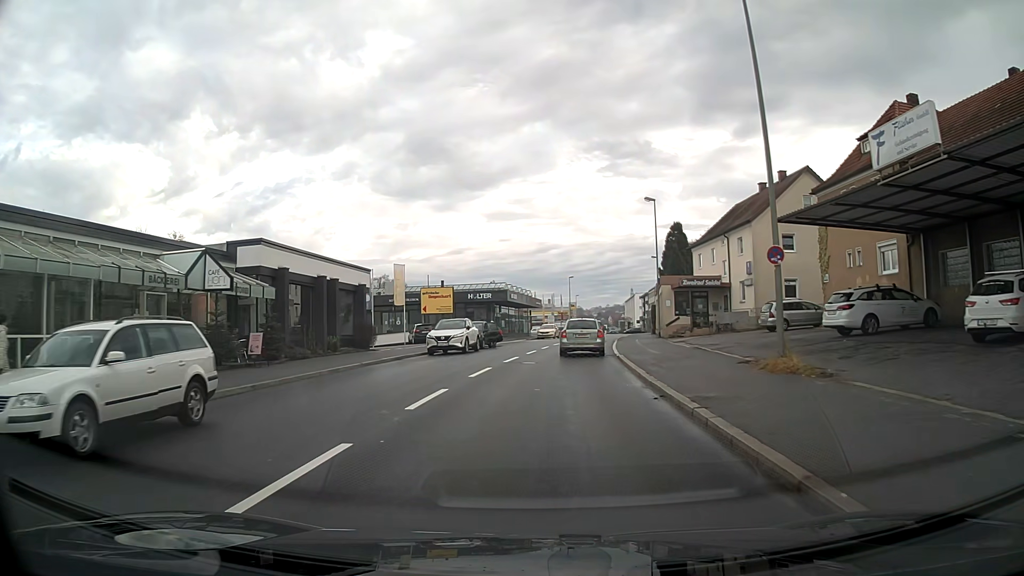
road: tertiary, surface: asphalt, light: Day
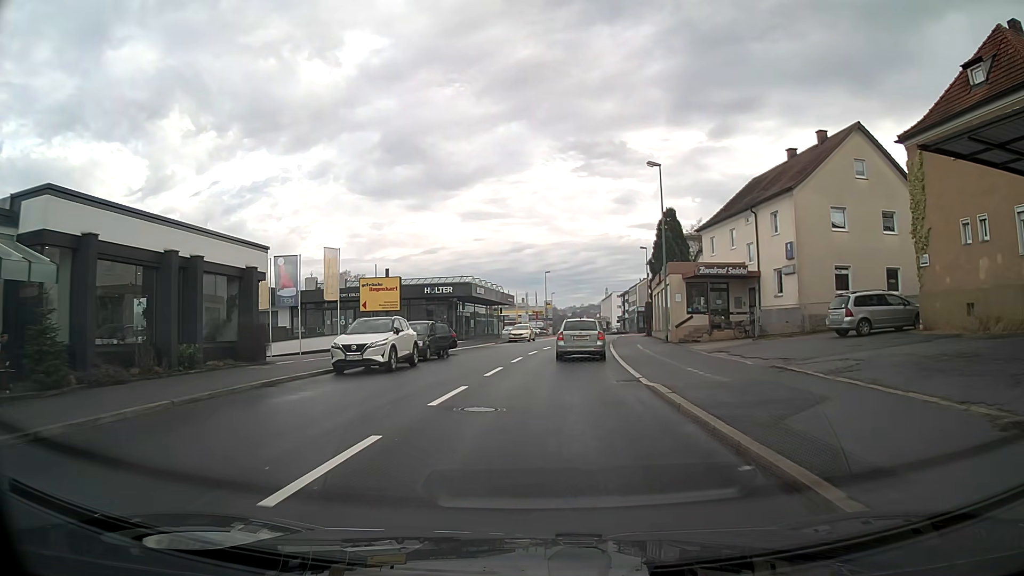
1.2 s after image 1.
(+0.2, +11.3) m; +2°
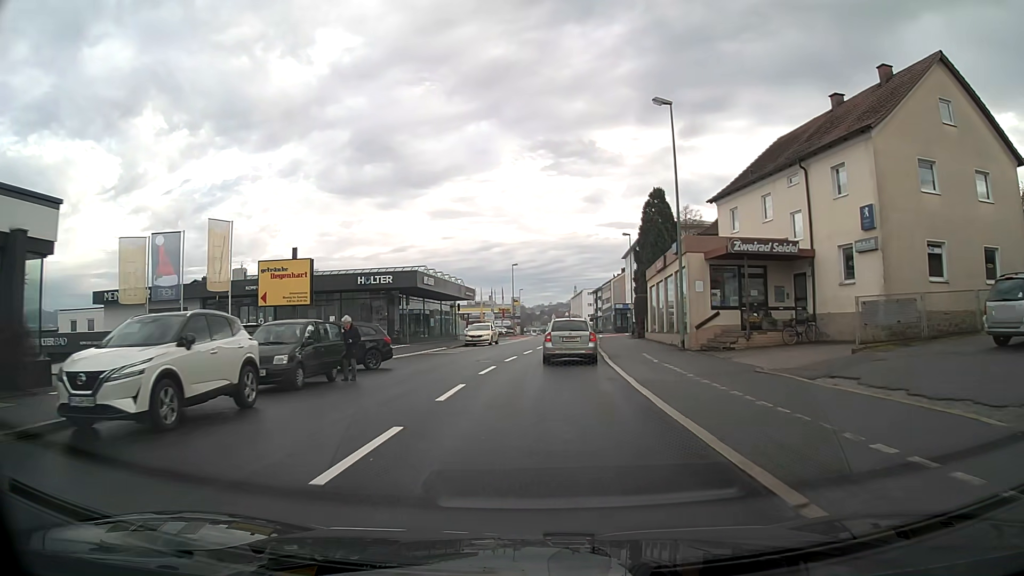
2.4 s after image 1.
(+0.3, +11.3) m; +3°
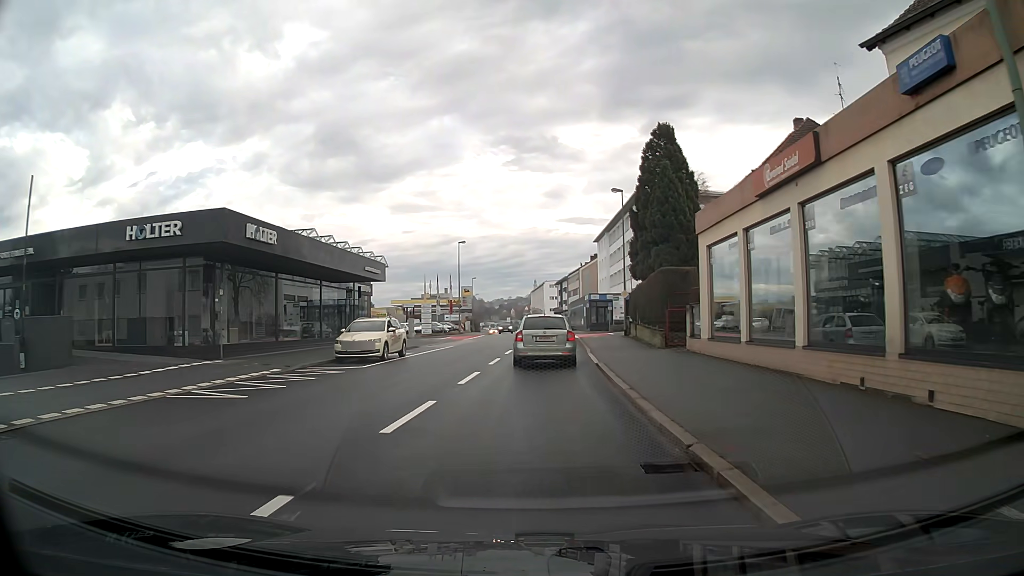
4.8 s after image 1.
(+0.7, +21.4) m; +3°
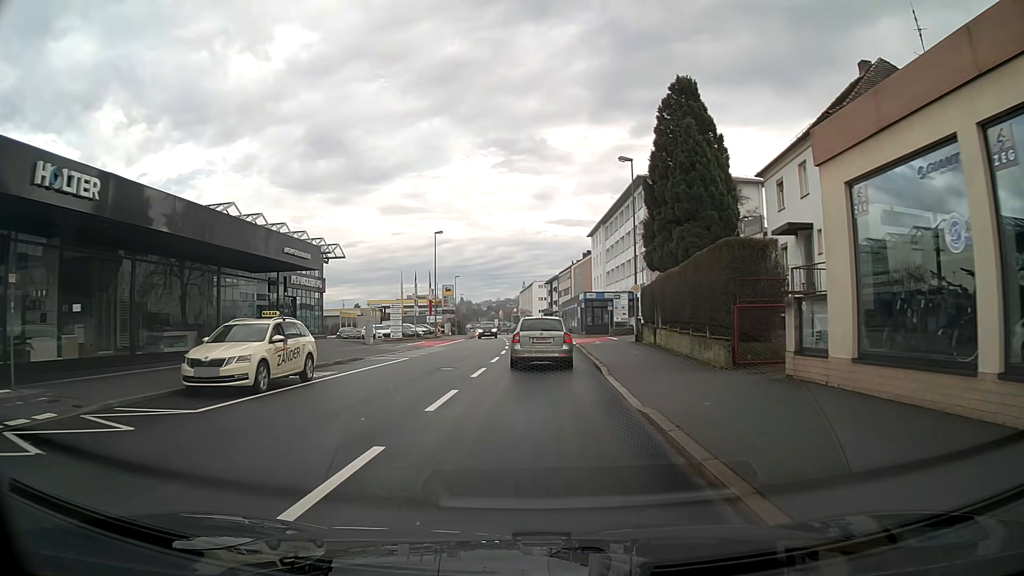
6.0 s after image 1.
(+0.1, +9.8) m; +1°
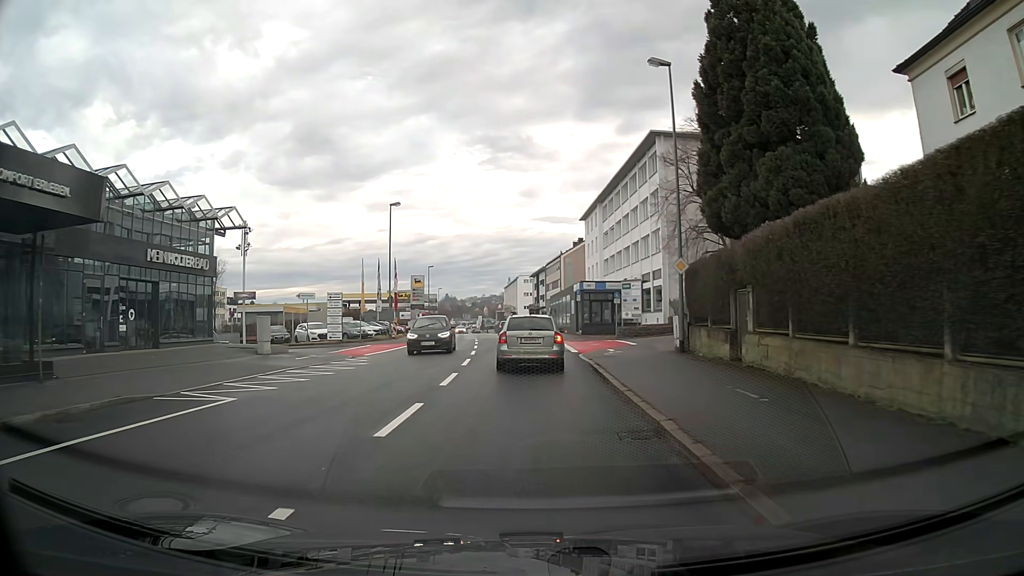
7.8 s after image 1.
(+0.1, +14.4) m; +1°
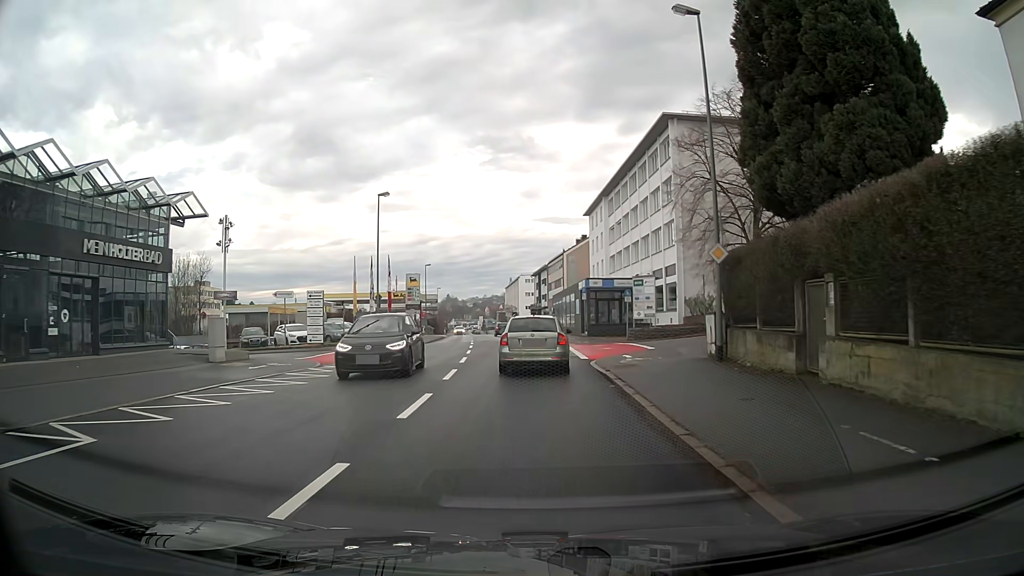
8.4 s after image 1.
(0.0, +4.4) m; 0°
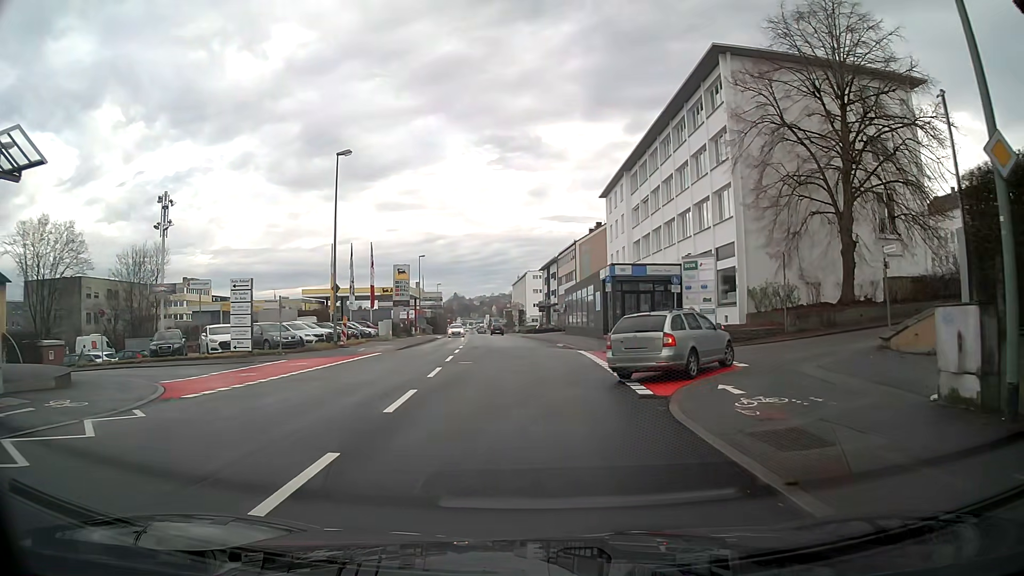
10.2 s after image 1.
(-0.1, +11.5) m; -1°
